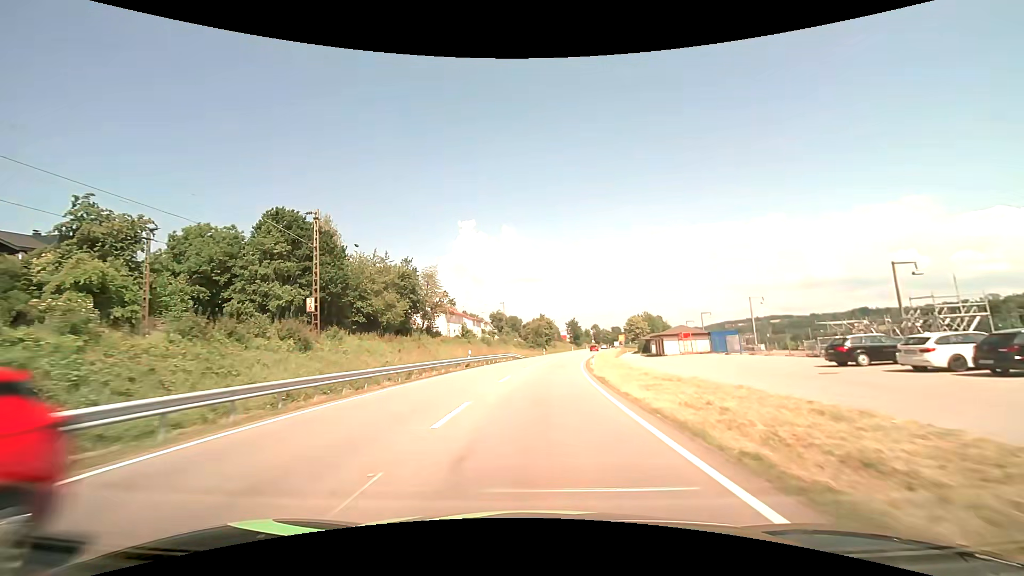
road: primary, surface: asphalt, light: Day
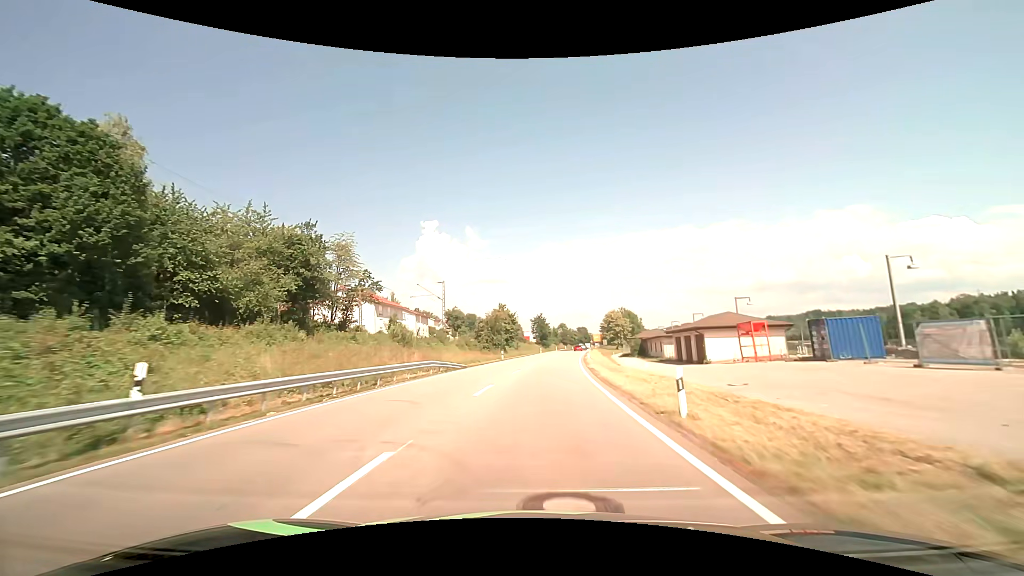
(+1.1, +30.6) m; +4°
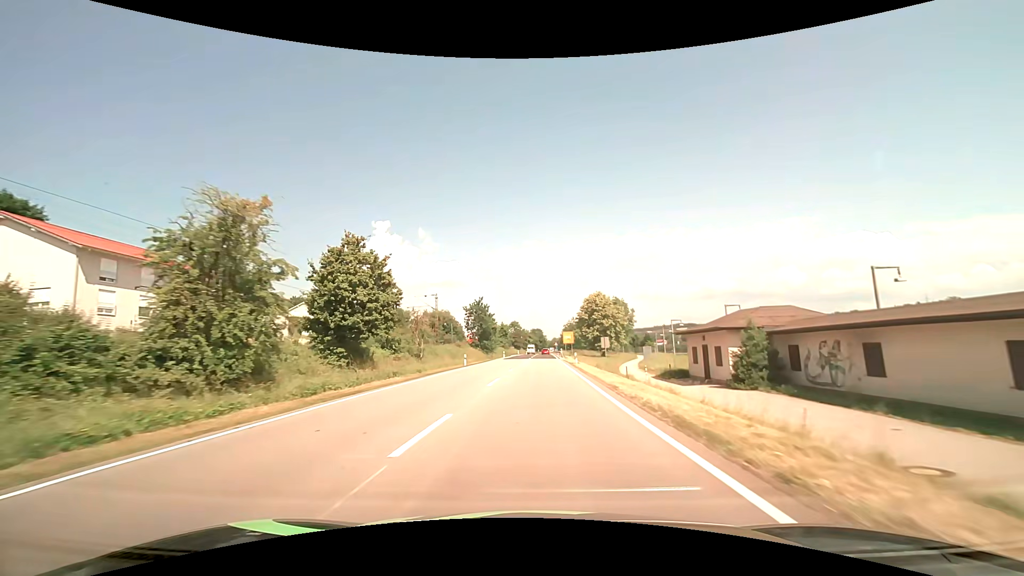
(+3.2, +55.9) m; +6°
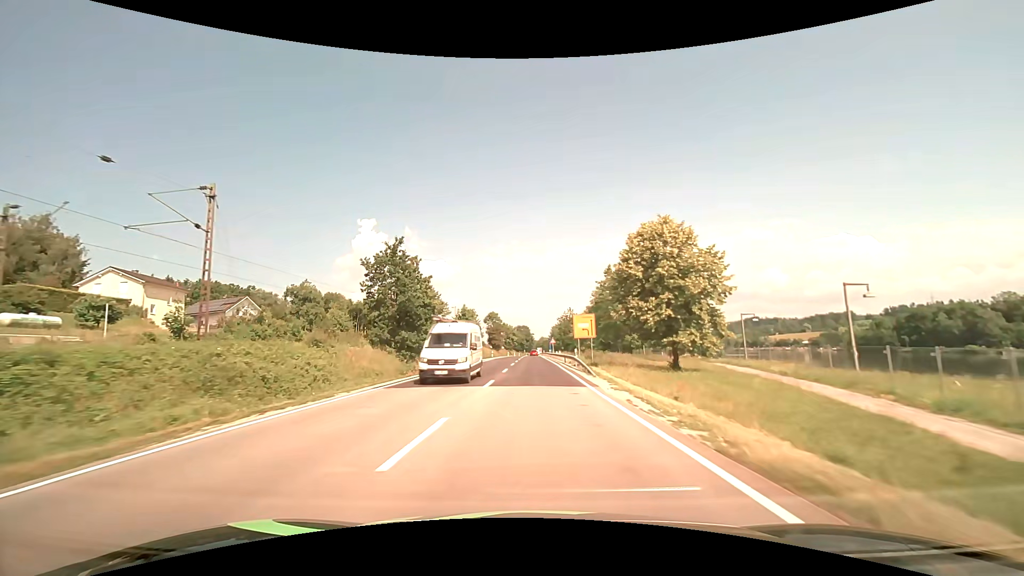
(+0.8, +49.2) m; +2°
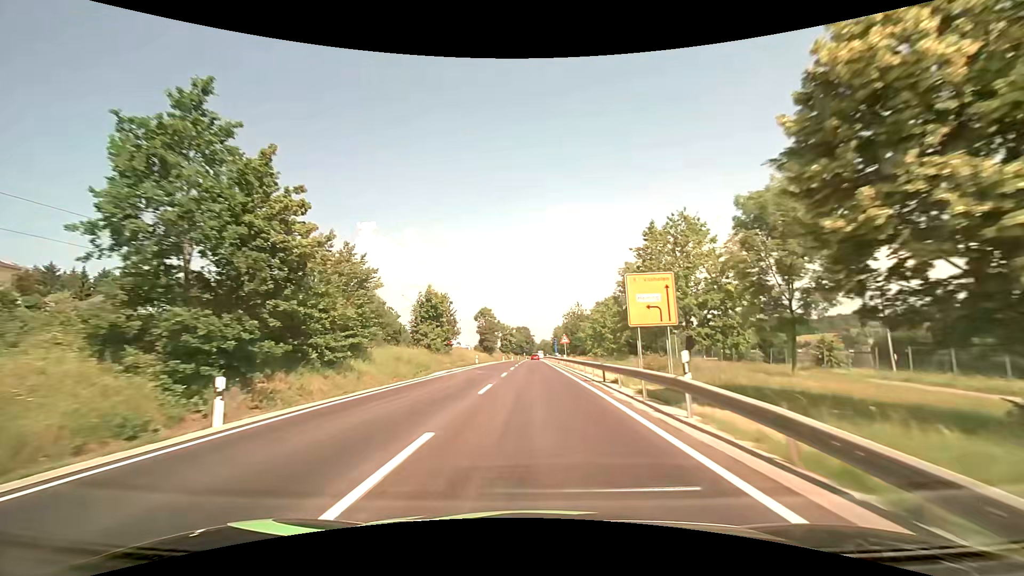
(0.0, +25.7) m; 0°
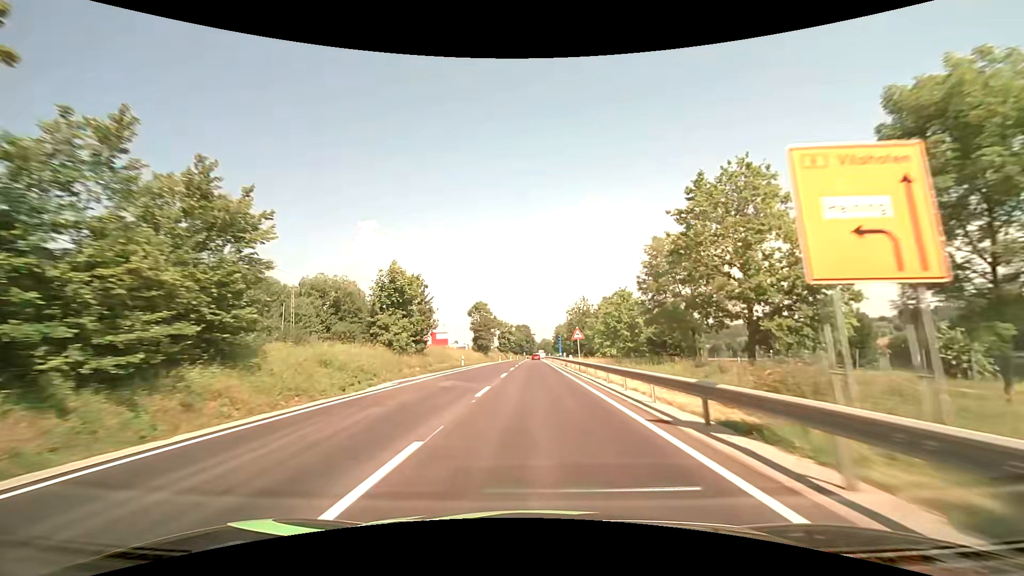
(0.0, +13.0) m; 0°
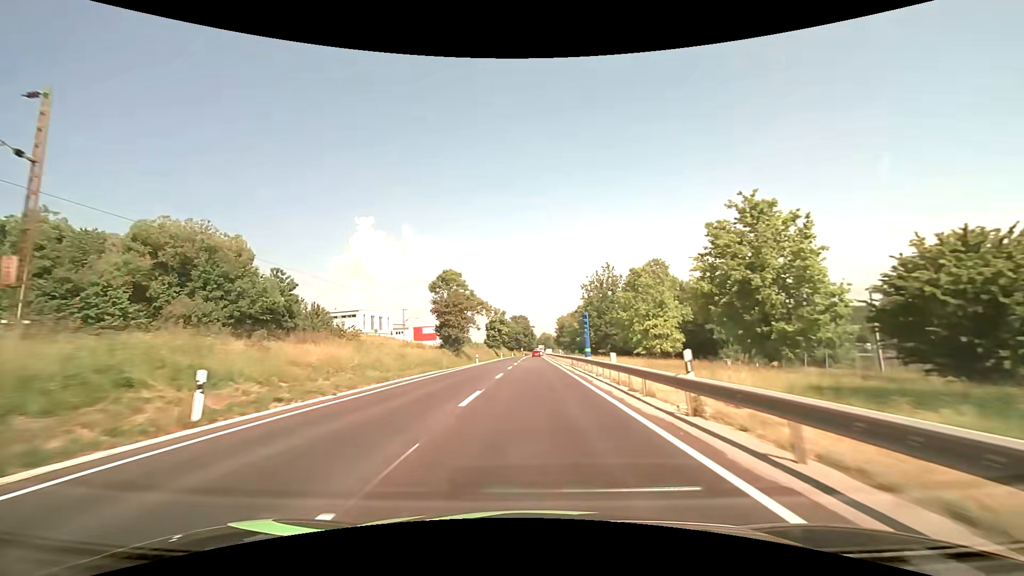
(+0.1, +39.5) m; 0°
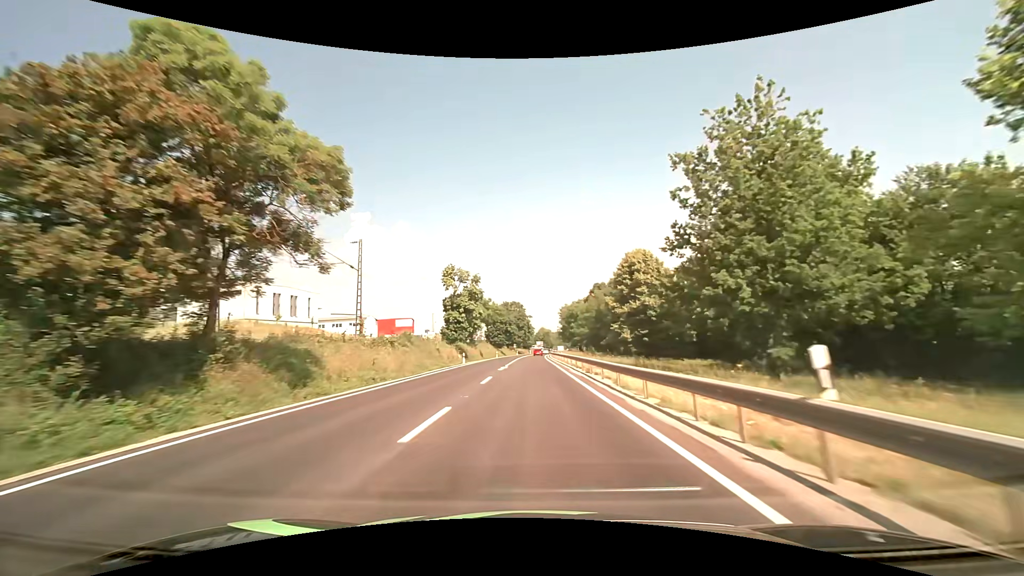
(+0.2, +53.1) m; 0°
(0, +10) (0, +20) (0, +30) (0, +40) (0, +50) (0, +60) (0, +70) (0, +80) (0, +90) (+1, +100) m
